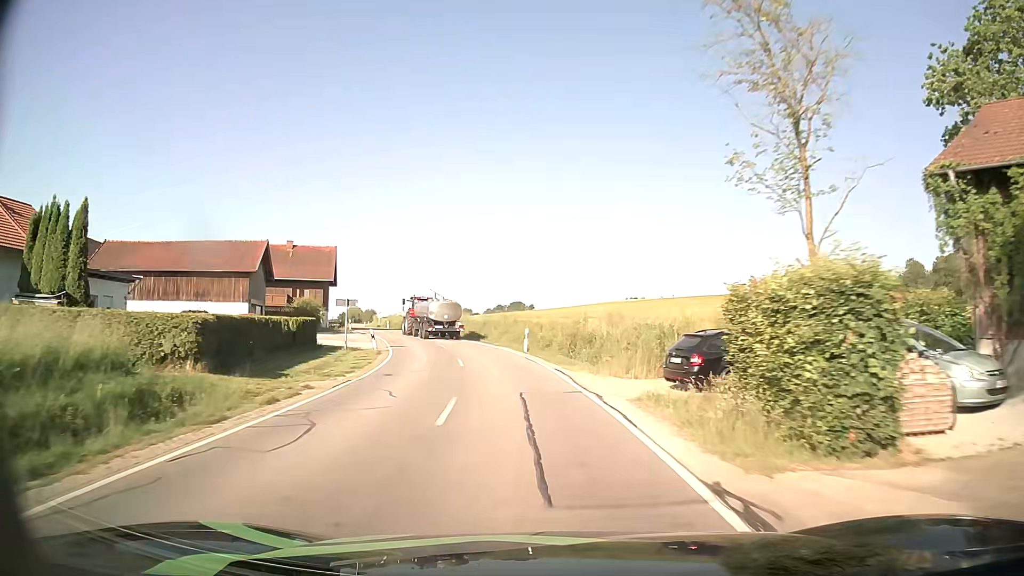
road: secondary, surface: asphalt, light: Day
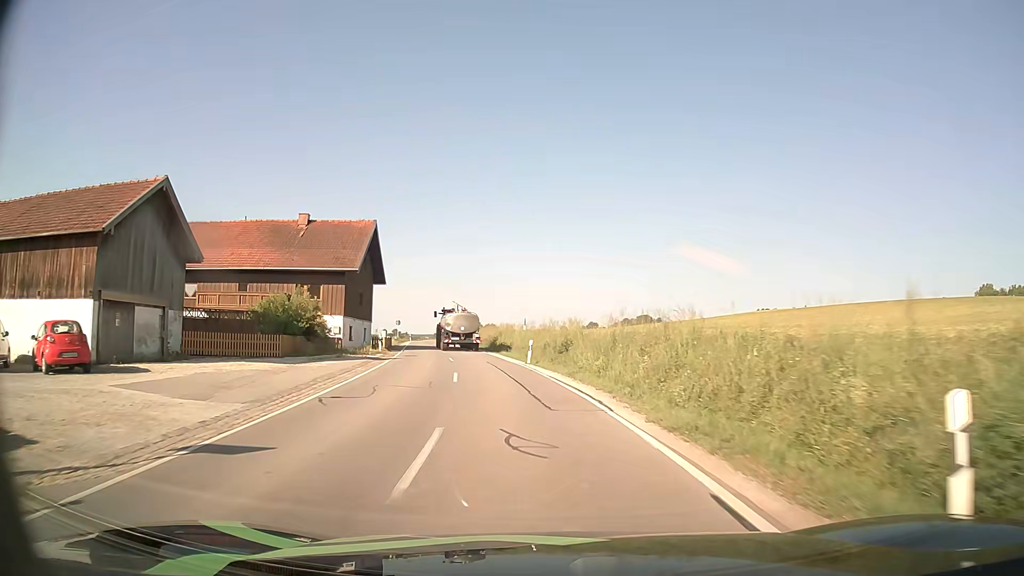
(-2.5, +27.6) m; -11°
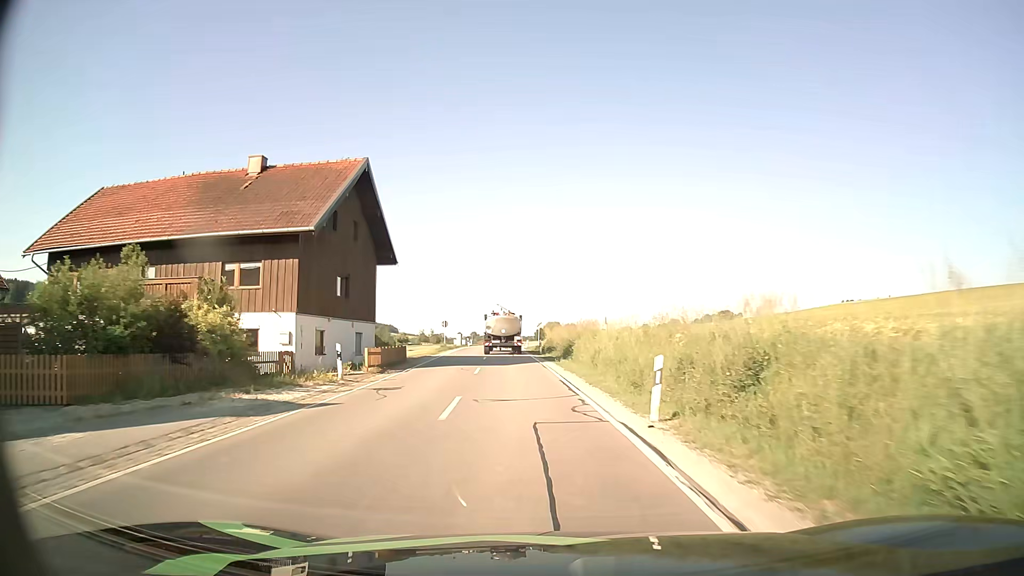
(-1.1, +18.9) m; -7°
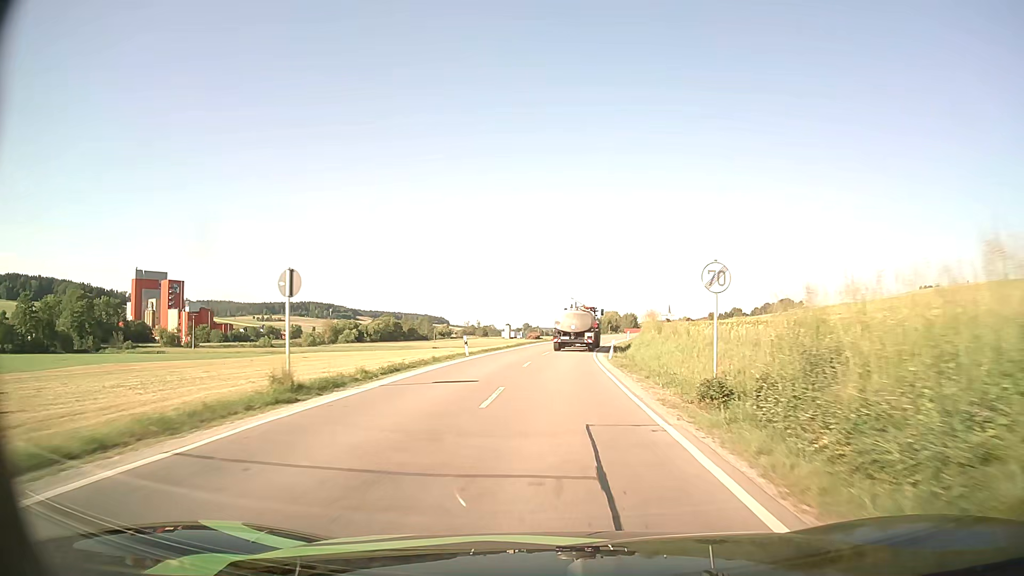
(-3.0, +48.1) m; -5°
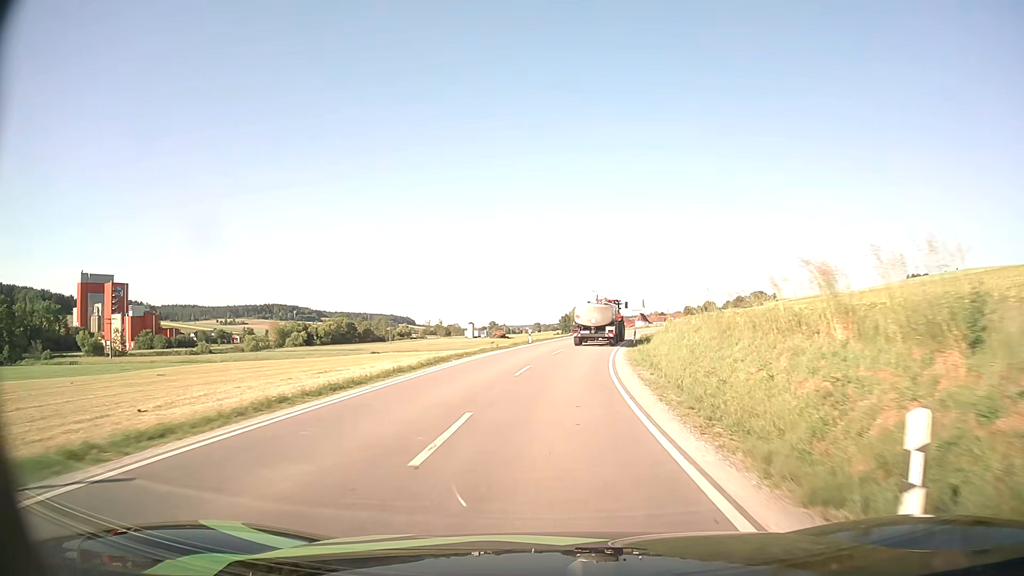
(+0.6, +28.6) m; +3°
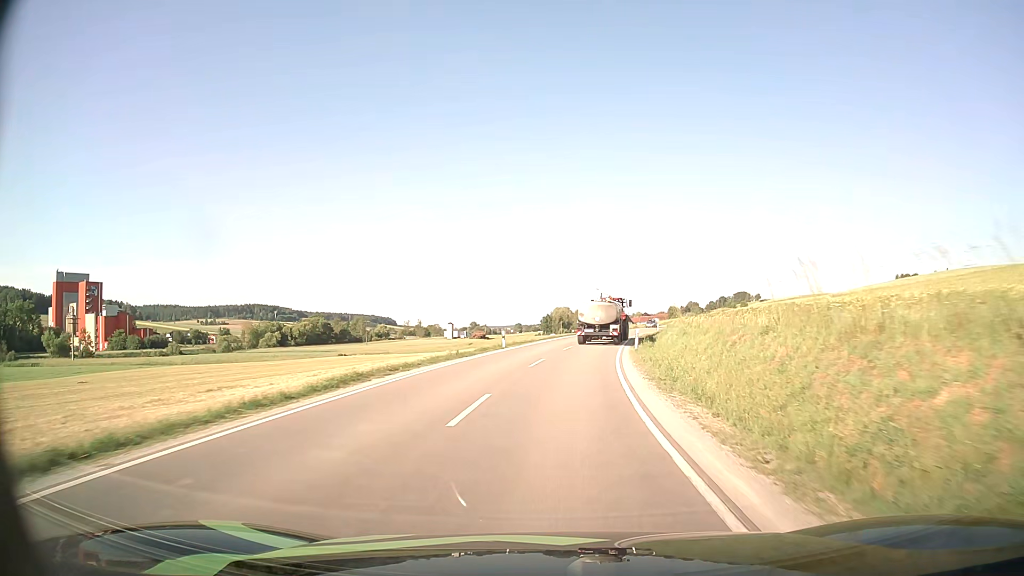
(+0.1, +9.6) m; +1°
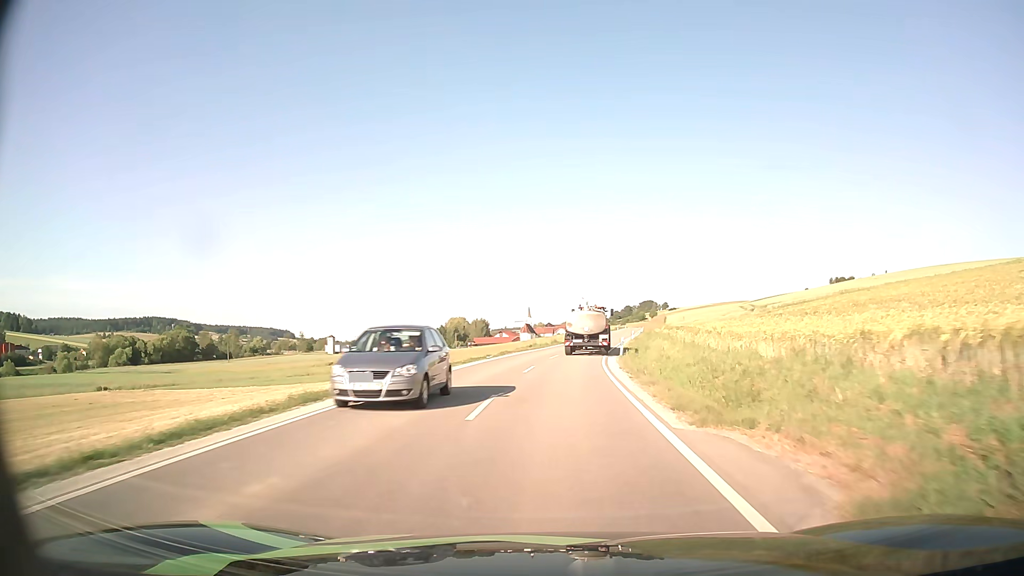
(+3.9, +46.5) m; +9°
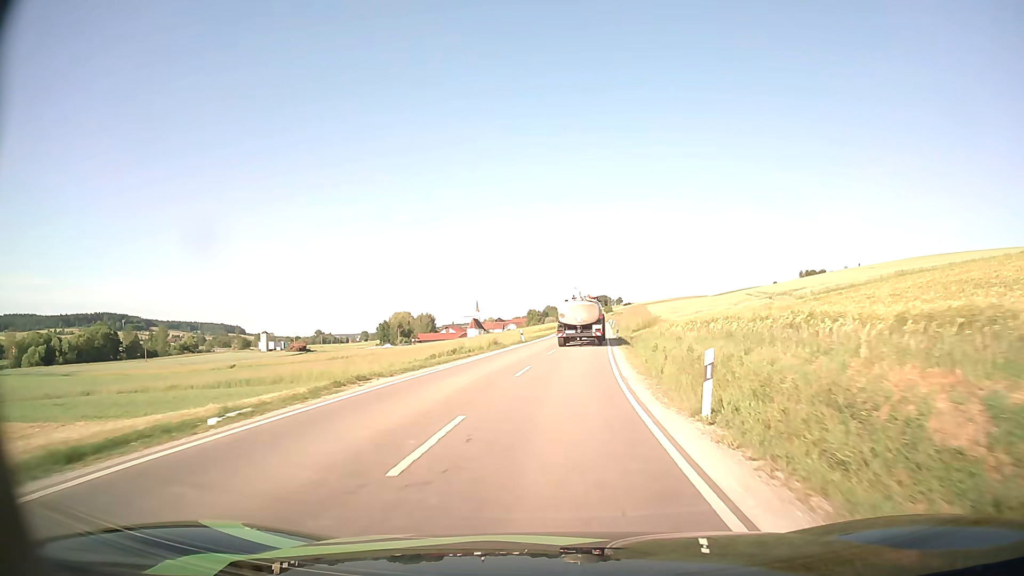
(+1.0, +28.0) m; +4°
(0, +10) (+1, +20) (+1, +30) (+2, +40) (+3, +50) (+4, +60) (+5, +70) (+6, +80) (+6, +90) (+7, +100) m
